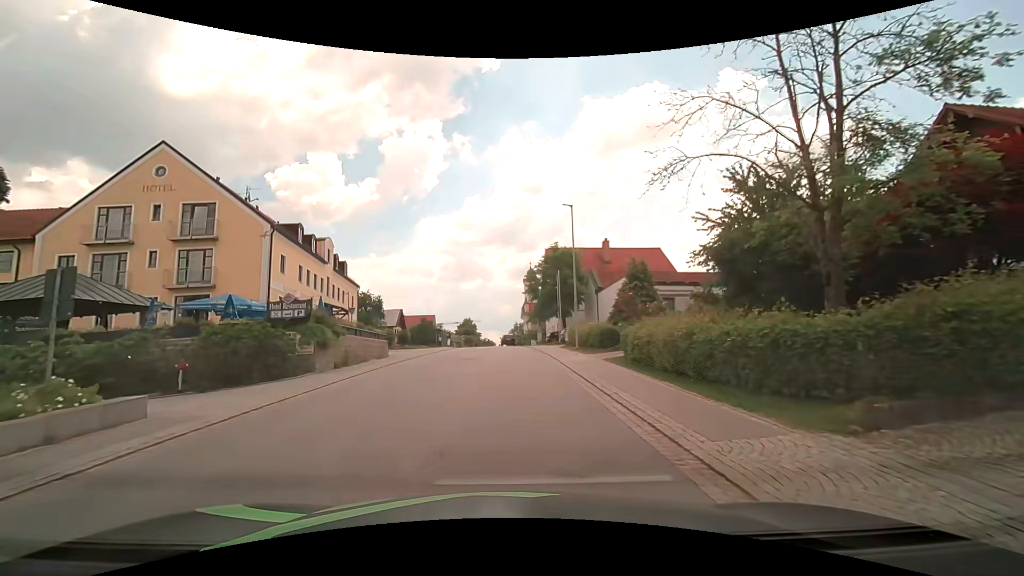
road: secondary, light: Day
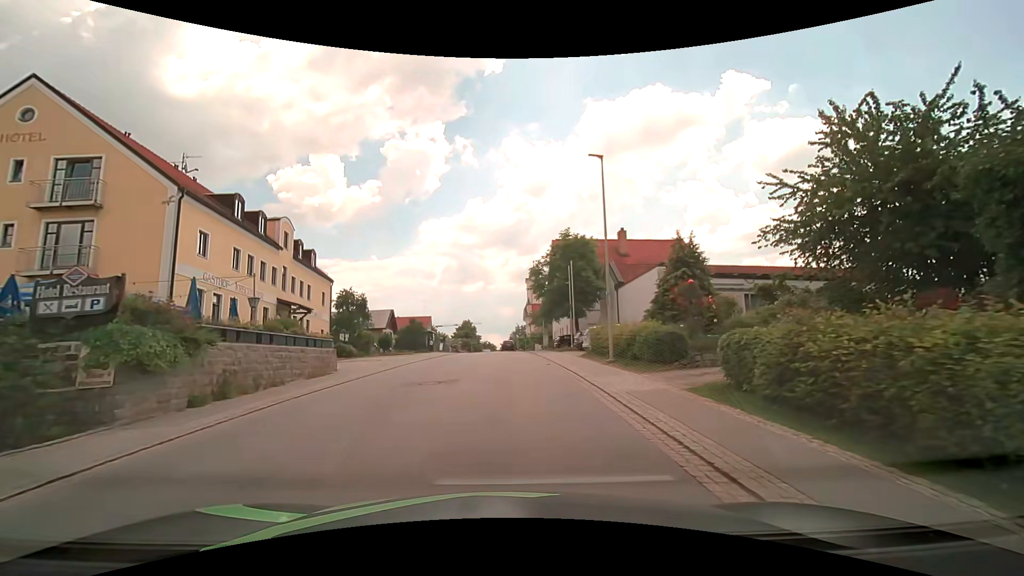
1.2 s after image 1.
(+0.1, +8.8) m; +1°
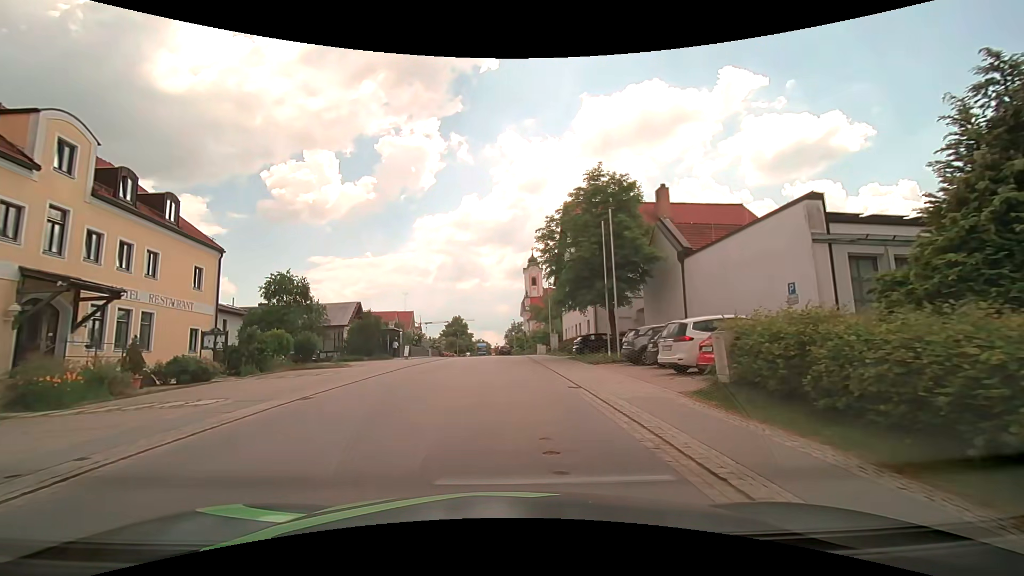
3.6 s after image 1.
(+0.1, +17.2) m; +1°
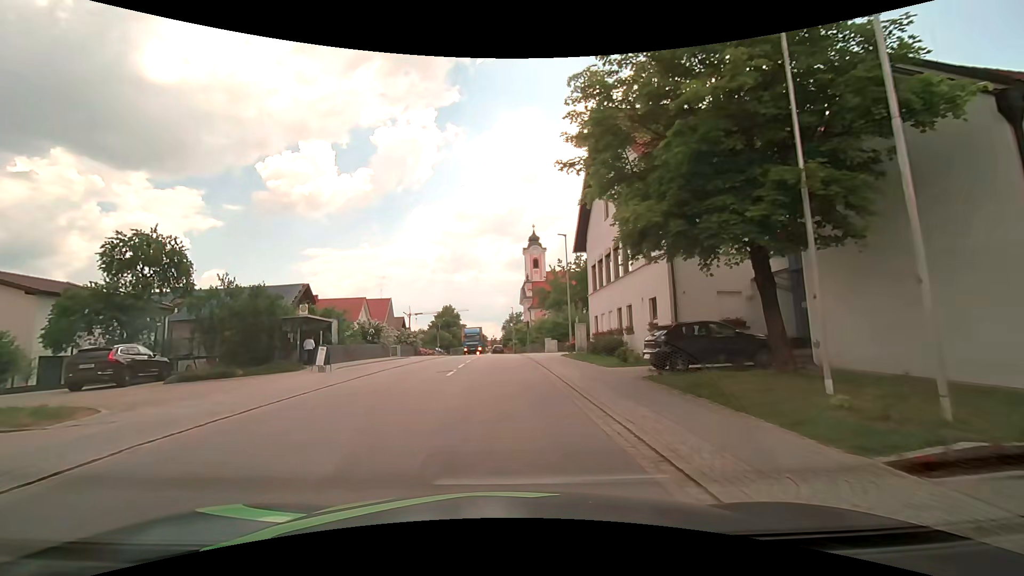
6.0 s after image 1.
(0.0, +17.7) m; 0°
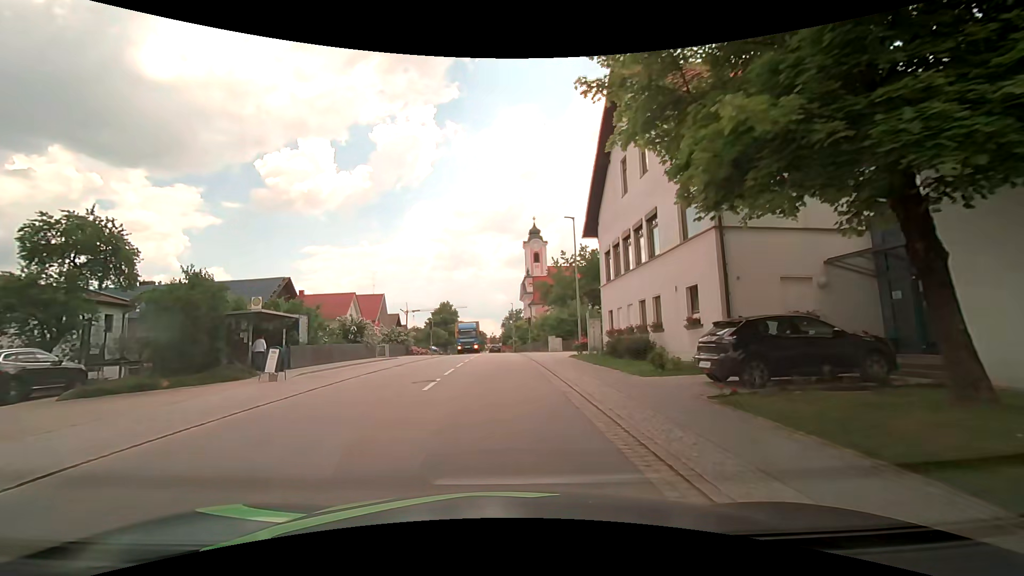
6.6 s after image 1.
(0.0, +4.5) m; 0°
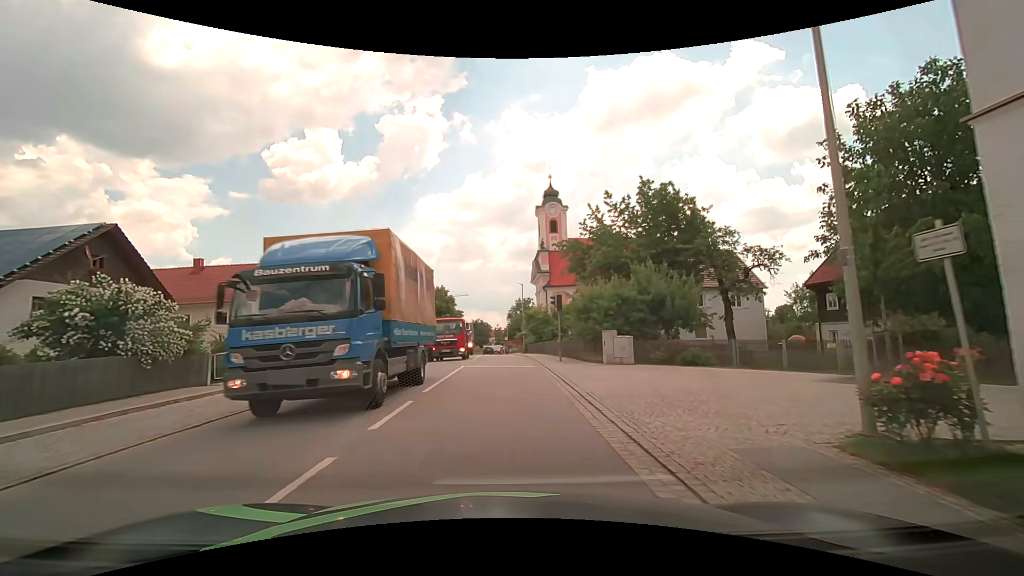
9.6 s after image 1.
(-0.2, +22.8) m; -1°
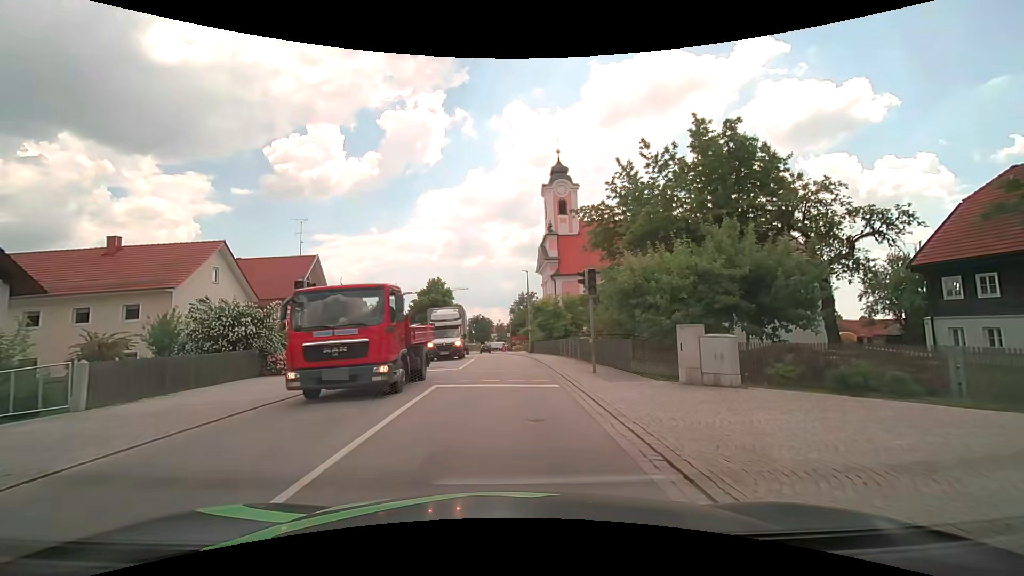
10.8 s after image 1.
(+0.1, +9.2) m; 0°
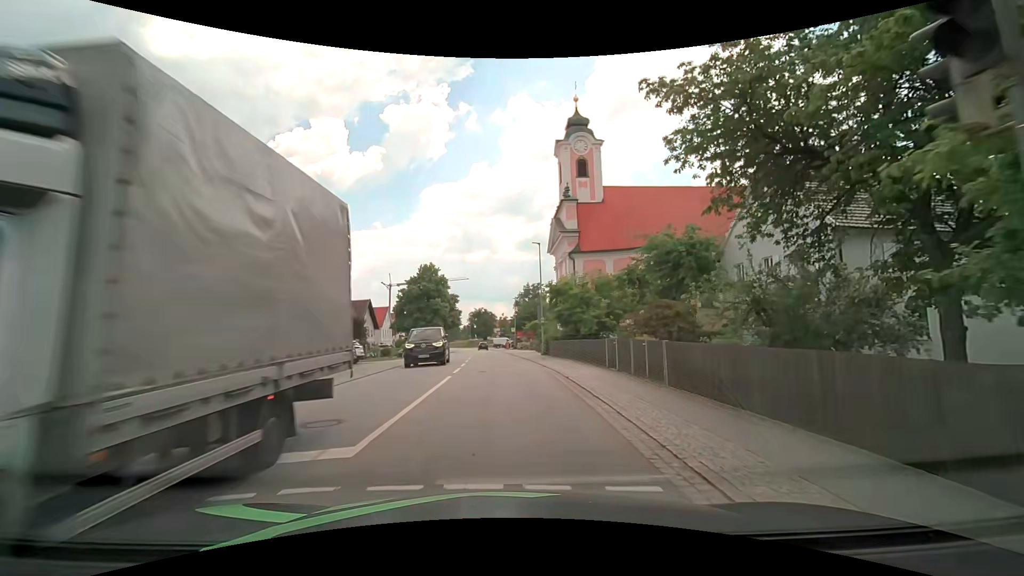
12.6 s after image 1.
(+0.1, +13.9) m; +1°
(0, +10) (0, +20) (-1, +30) (-1, +40) (-2, +50) (-2, +60) (-3, +70) (-4, +80) (-4, +90) (-5, +100) m
